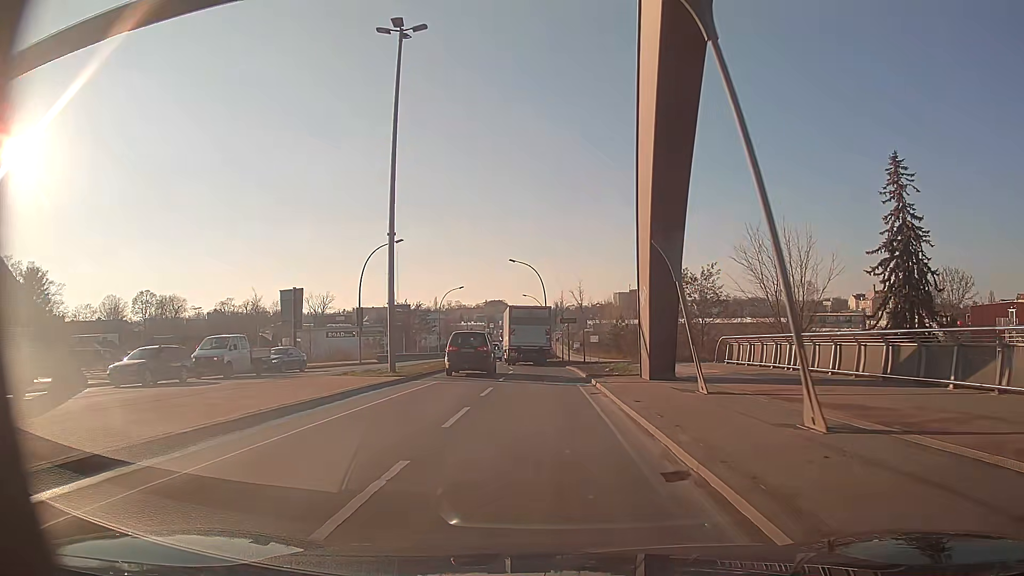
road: secondary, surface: asphalt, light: Day
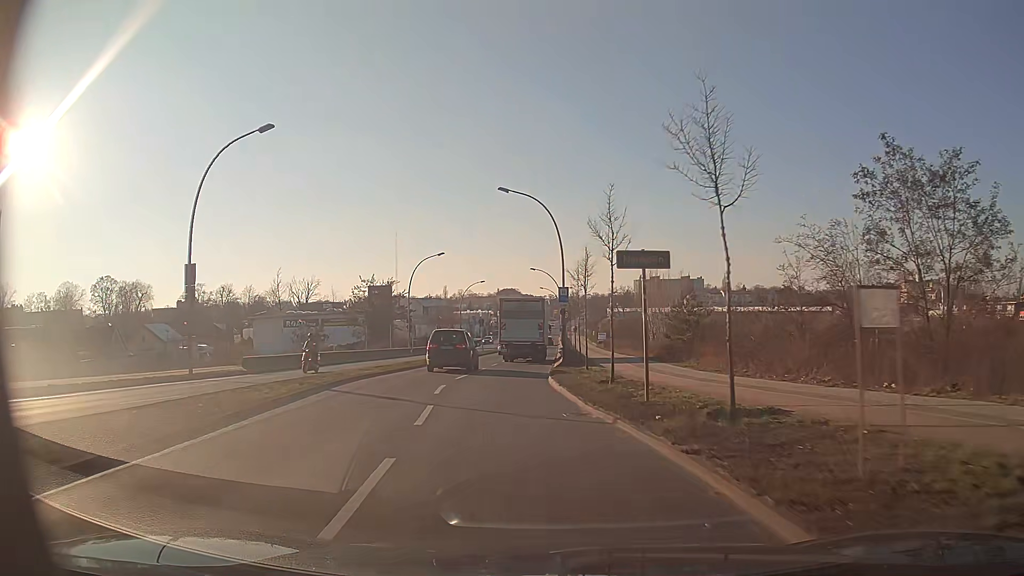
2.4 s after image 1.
(-0.2, +30.2) m; -1°
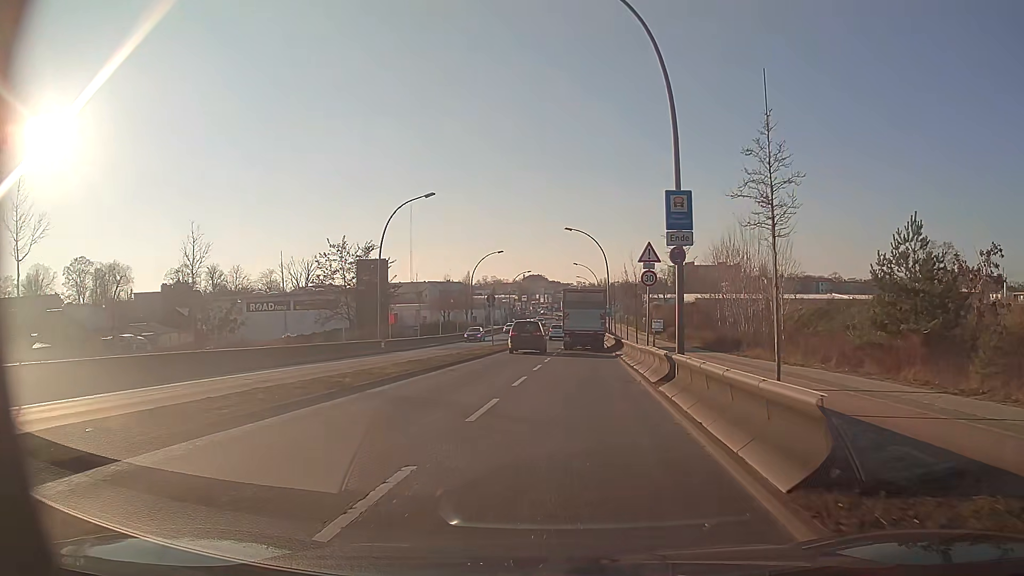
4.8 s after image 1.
(-1.4, +24.4) m; -3°
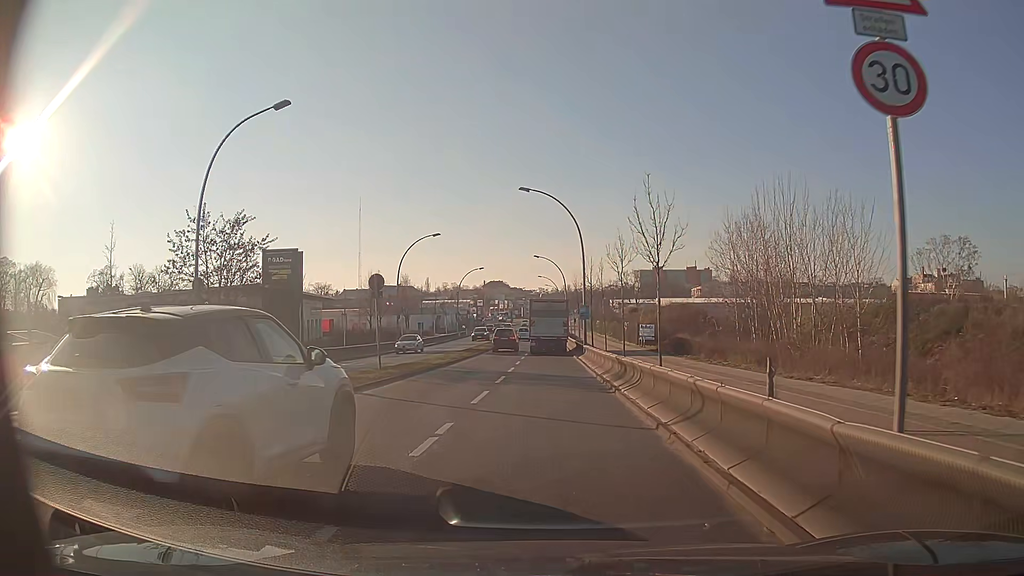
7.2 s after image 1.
(+1.0, +19.9) m; +3°
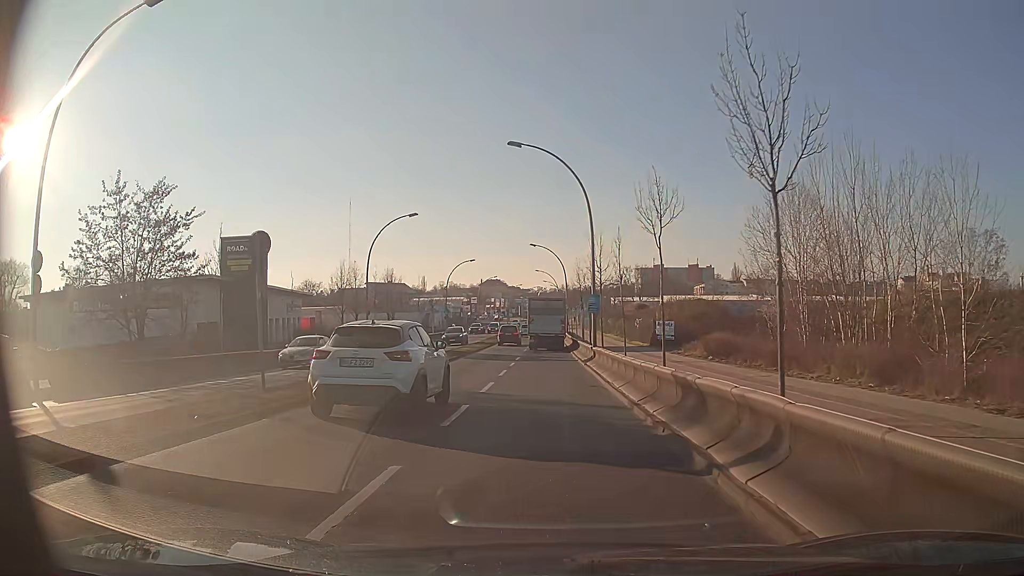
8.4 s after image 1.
(0.0, +9.9) m; 0°
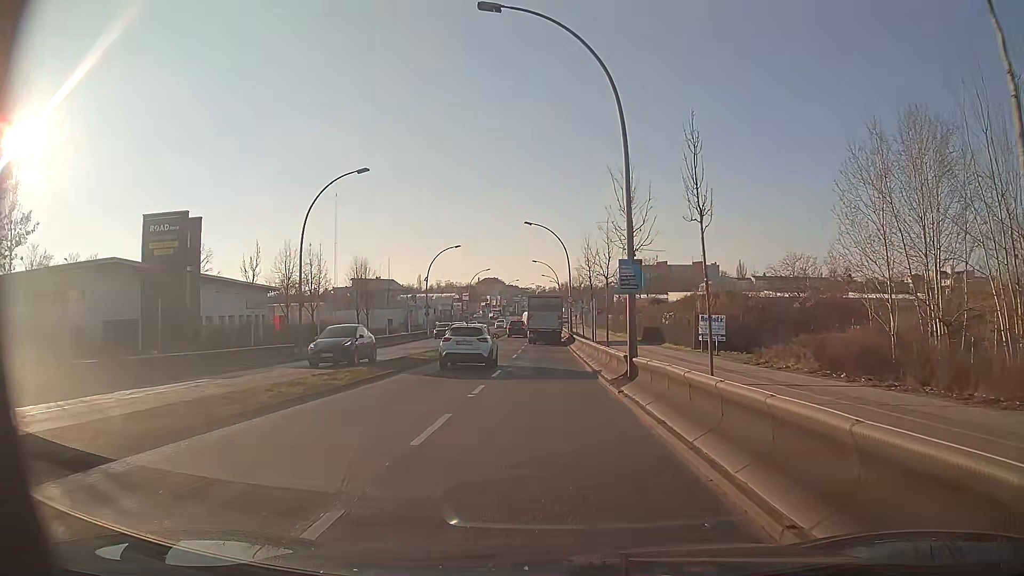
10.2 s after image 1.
(0.0, +13.9) m; 0°
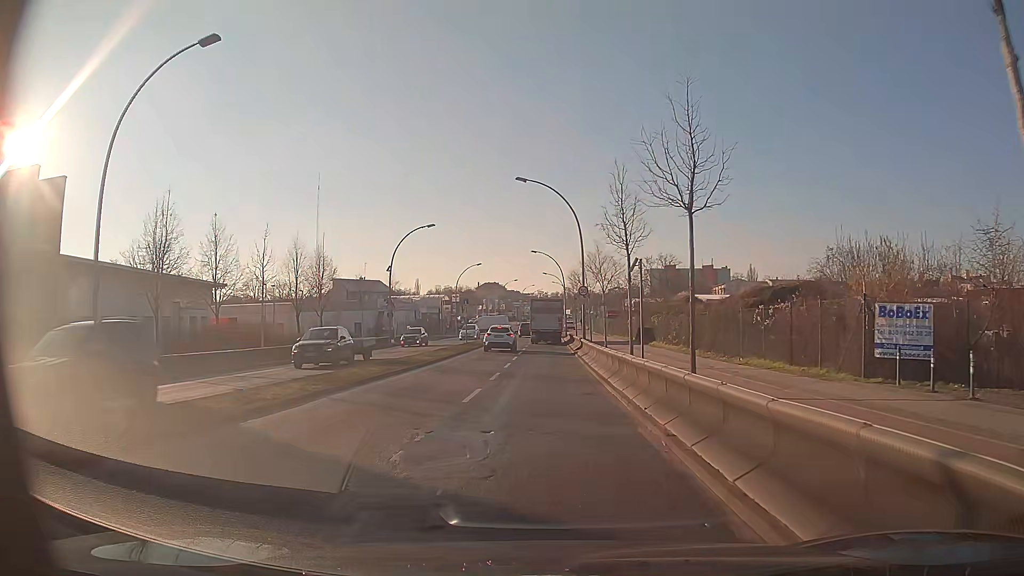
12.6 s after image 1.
(+0.1, +19.1) m; 0°
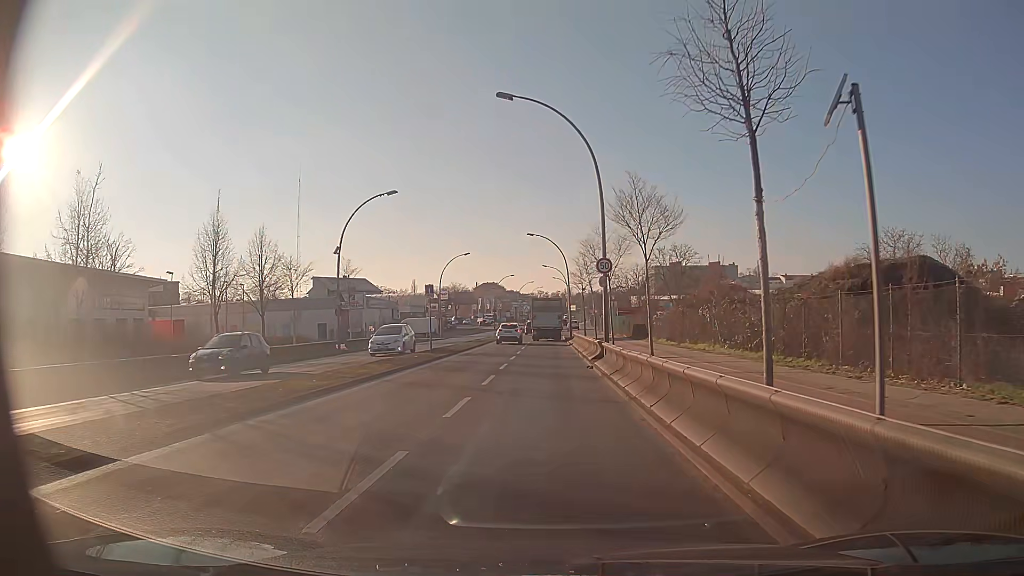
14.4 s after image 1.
(0.0, +14.7) m; +1°
